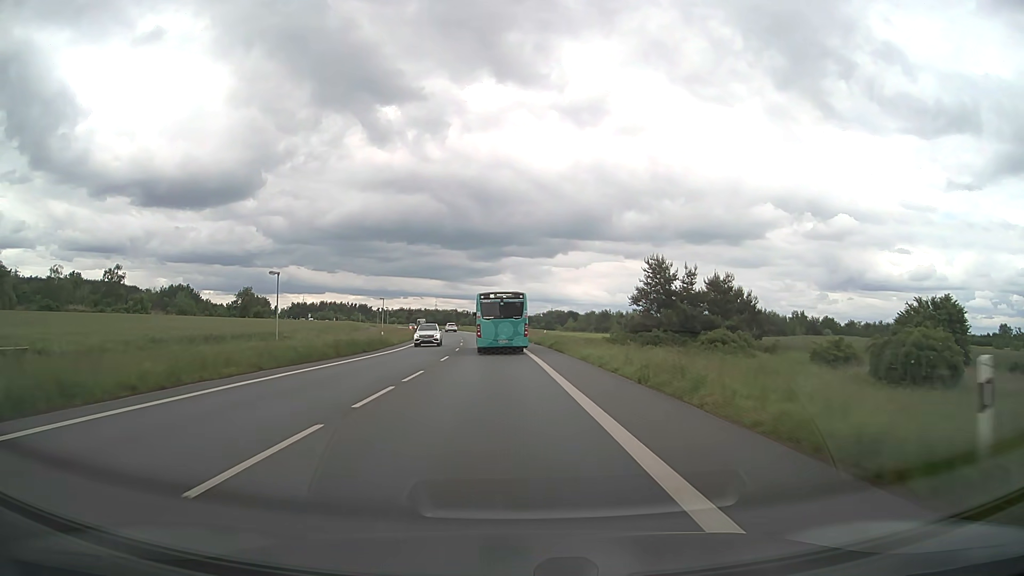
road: primary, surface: asphalt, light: Day
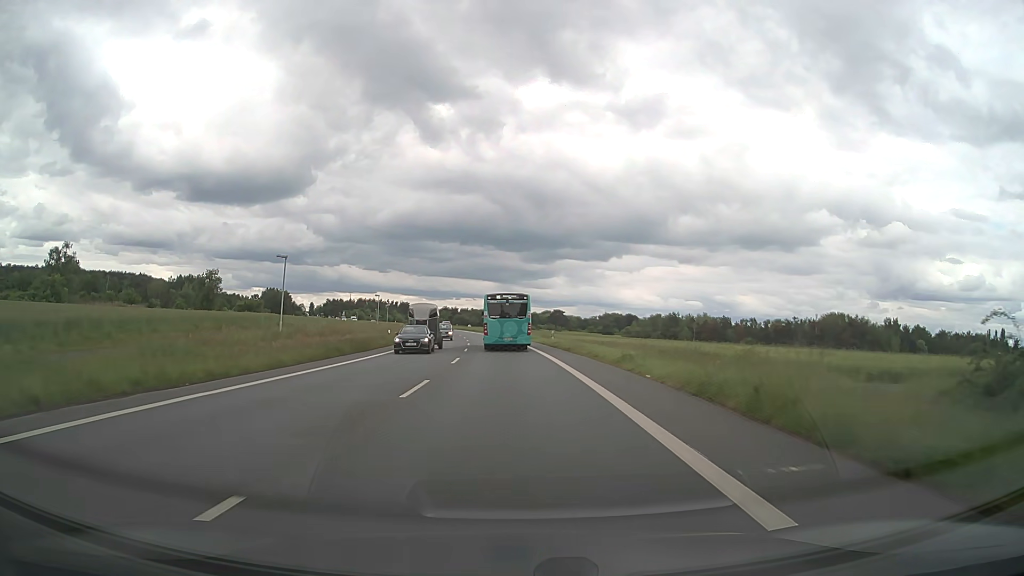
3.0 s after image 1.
(-1.8, +51.6) m; -4°
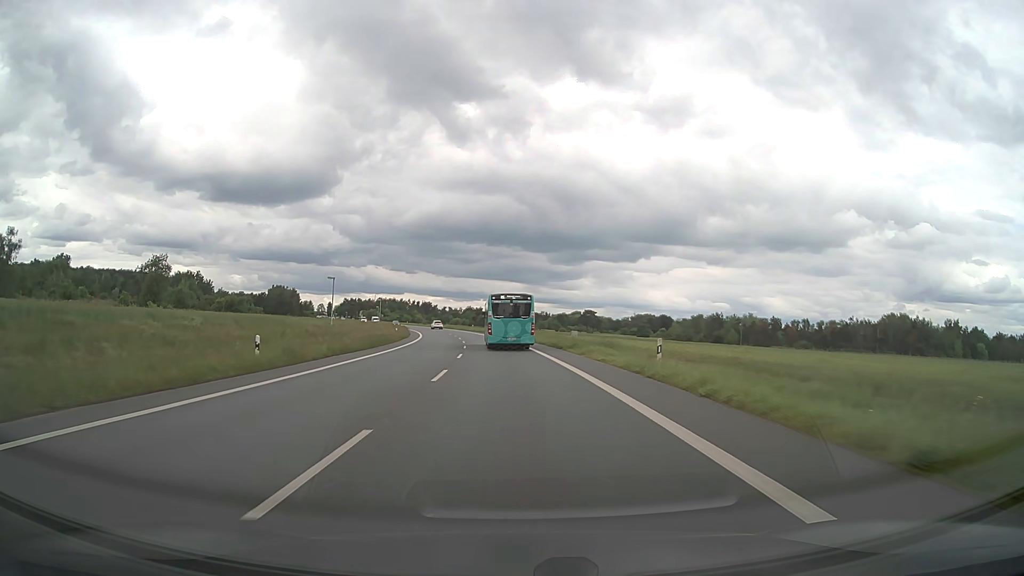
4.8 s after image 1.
(-0.7, +32.3) m; -2°
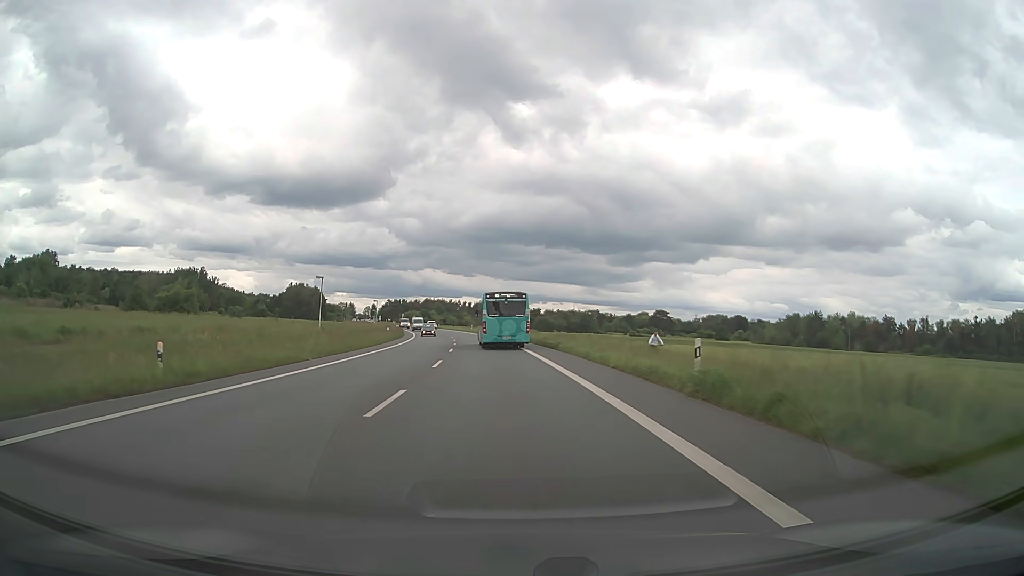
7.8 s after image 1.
(-2.0, +55.0) m; -5°
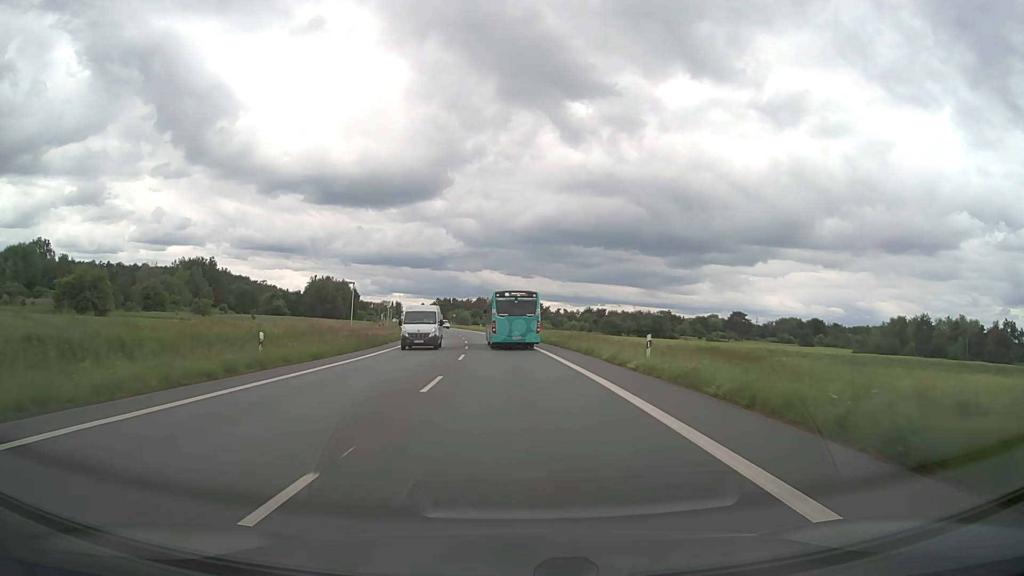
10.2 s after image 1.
(-2.2, +44.2) m; -5°
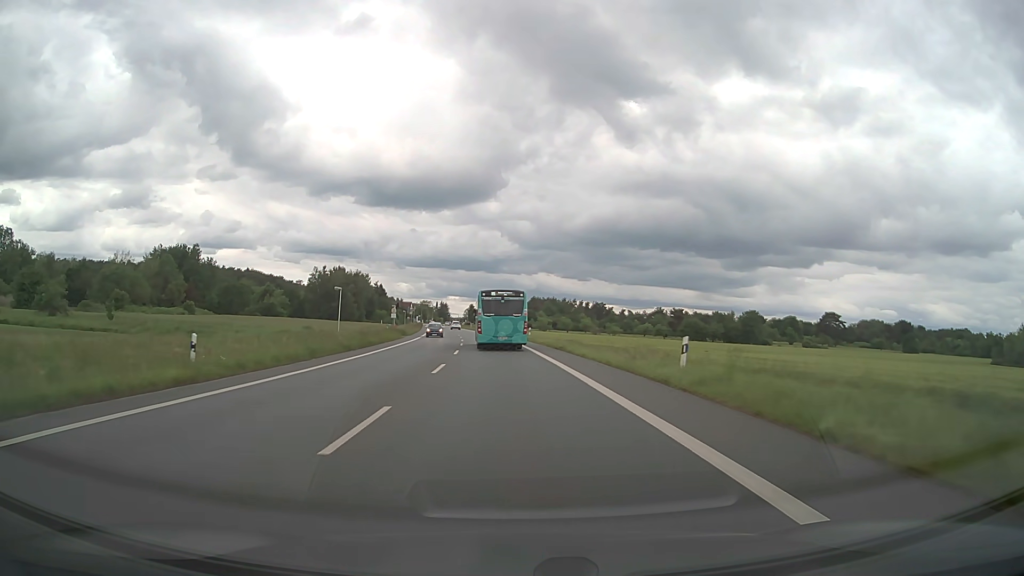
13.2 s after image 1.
(-2.1, +54.9) m; -5°
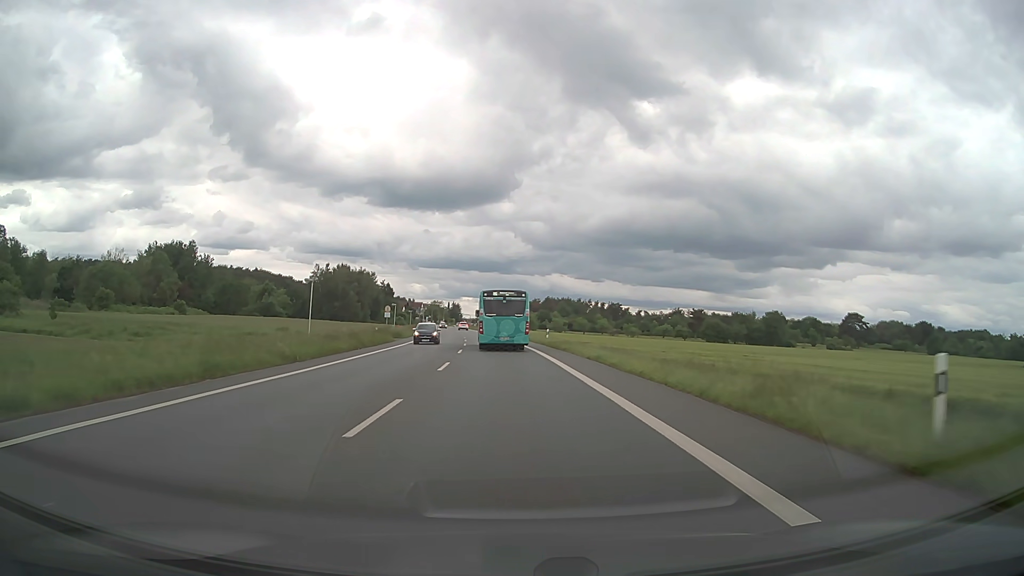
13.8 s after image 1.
(-0.1, +10.9) m; -1°
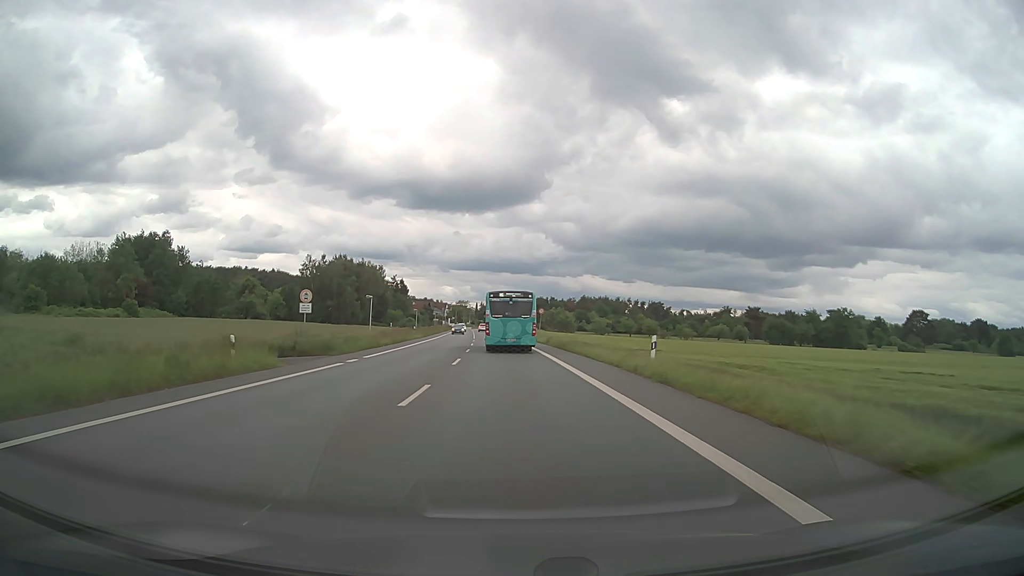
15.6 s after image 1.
(-0.8, +32.5) m; -3°
(0, +10) (0, +20) (0, +30) (-1, +40) (-1, +50) (-2, +60) (-2, +70) (-3, +80) (-3, +90) (-4, +100) m
